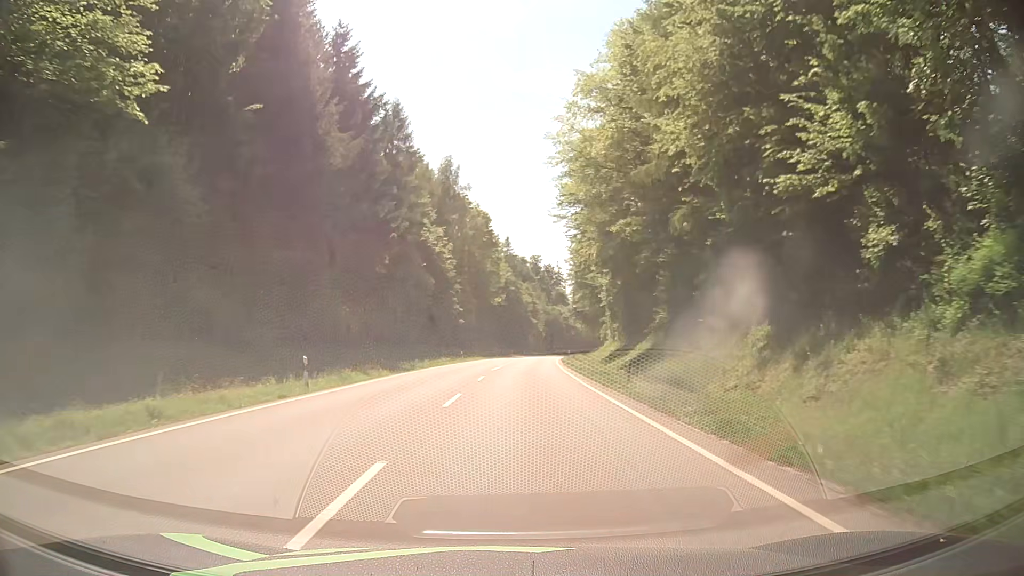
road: secondary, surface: asphalt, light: Day
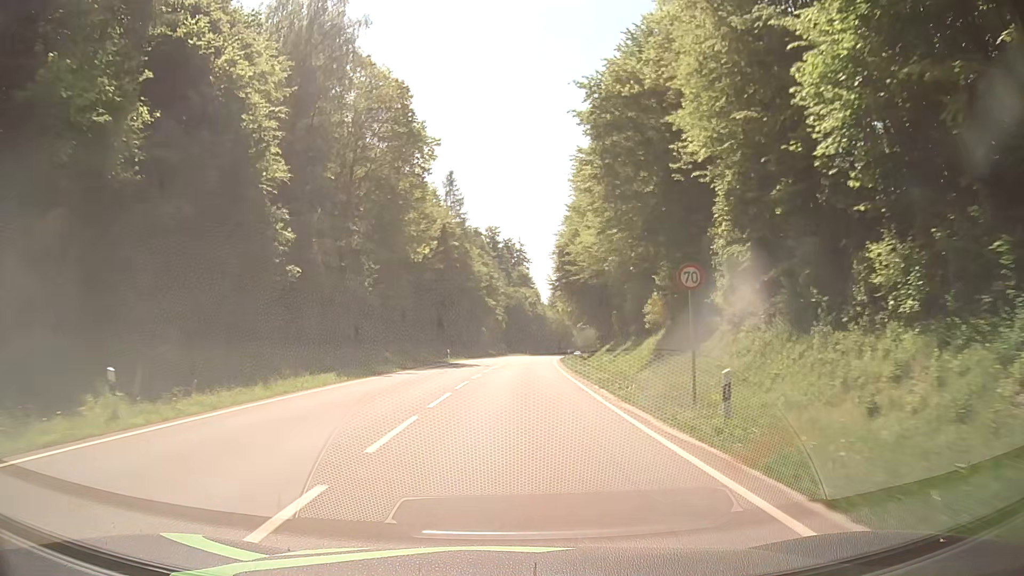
(+1.7, +54.3) m; +4°
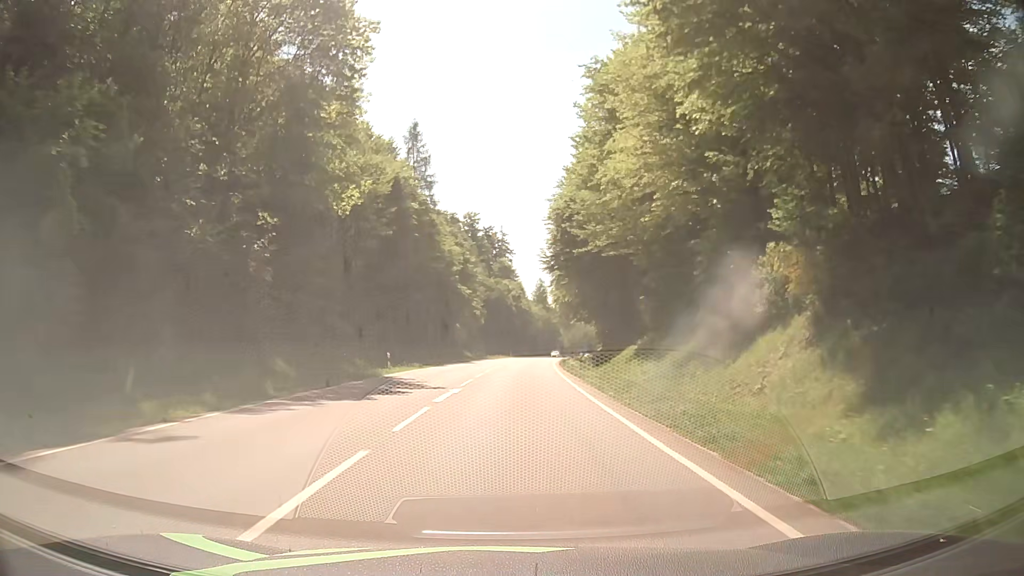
(+0.1, +21.7) m; 0°
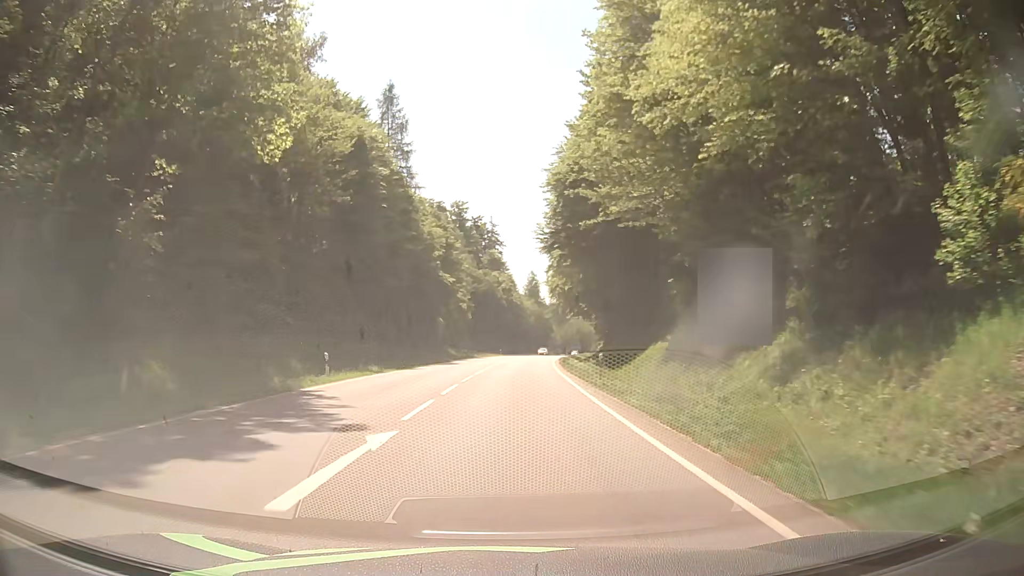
(+0.2, +10.9) m; +1°
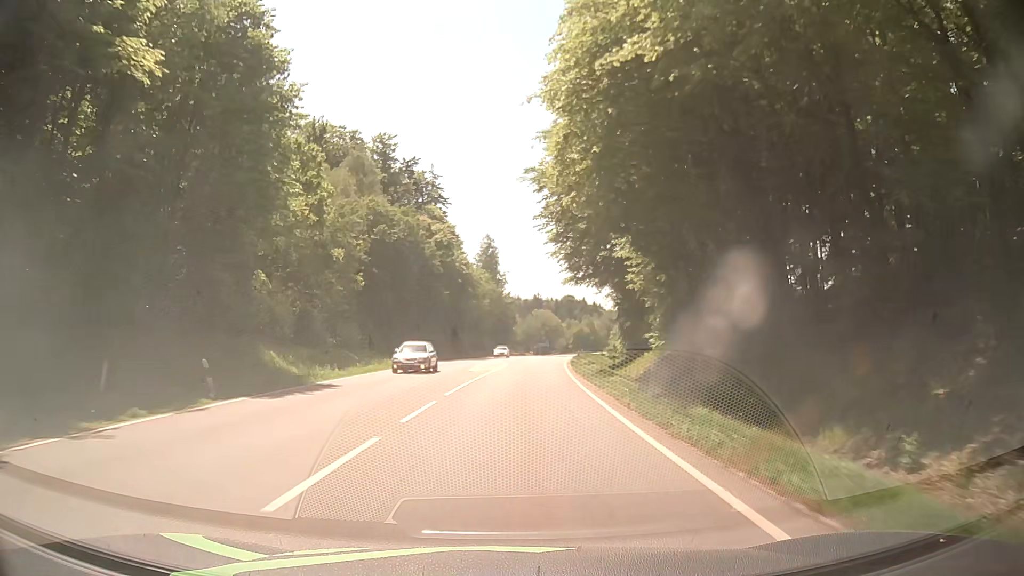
(+2.5, +54.2) m; +4°
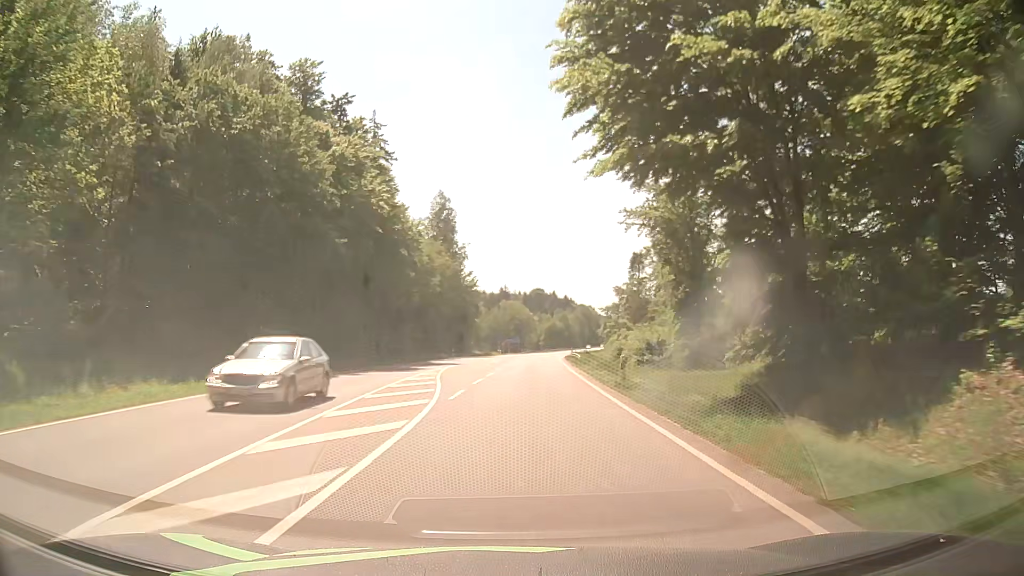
(+1.4, +32.4) m; +4°
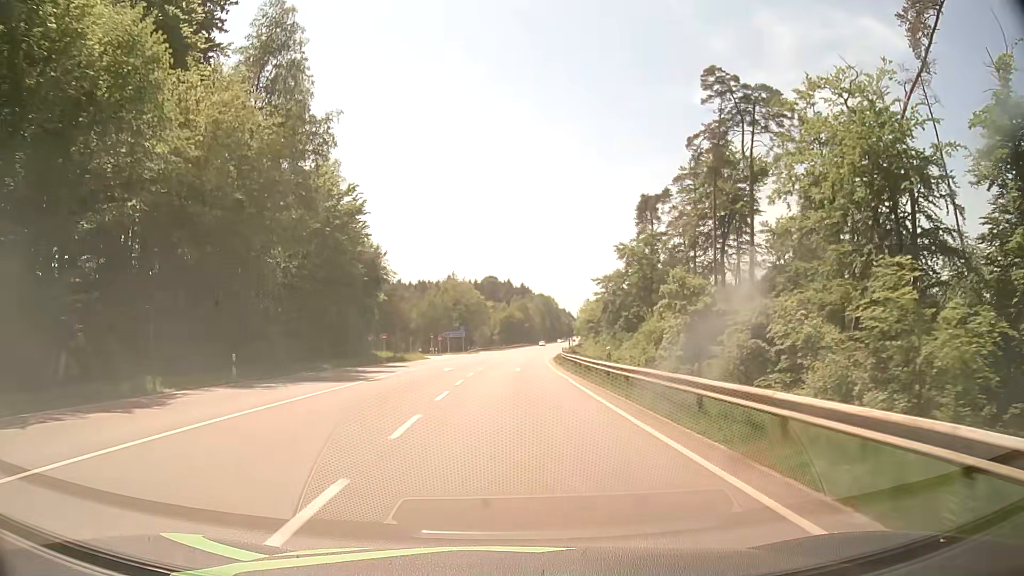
(+2.6, +54.0) m; +4°
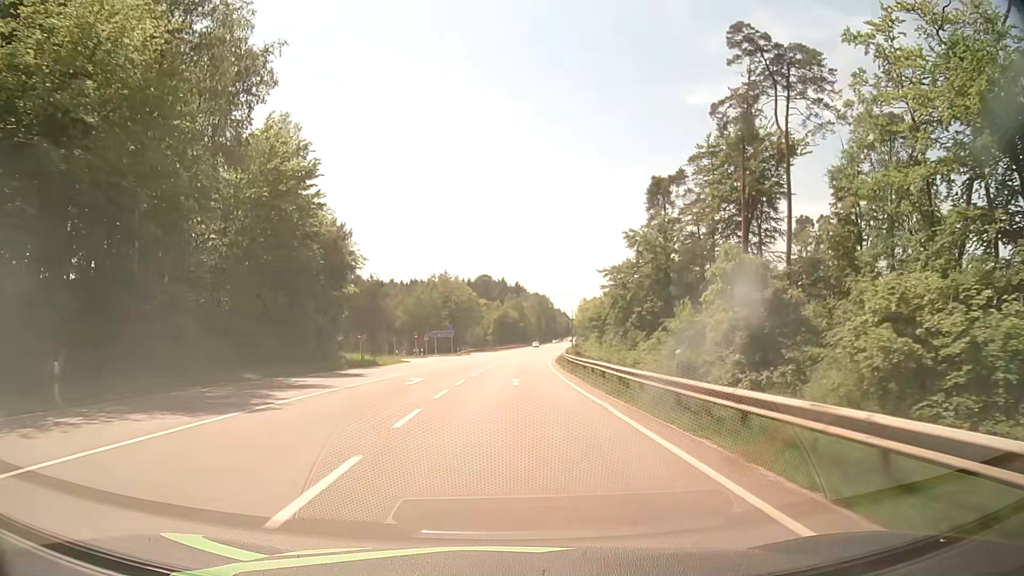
(+0.1, +10.8) m; +1°
(0, +10) (0, +20) (0, +30) (+1, +40) (+1, +50) (+2, +60) (+3, +70) (+3, +80) (+4, +90) (+5, +100) m
